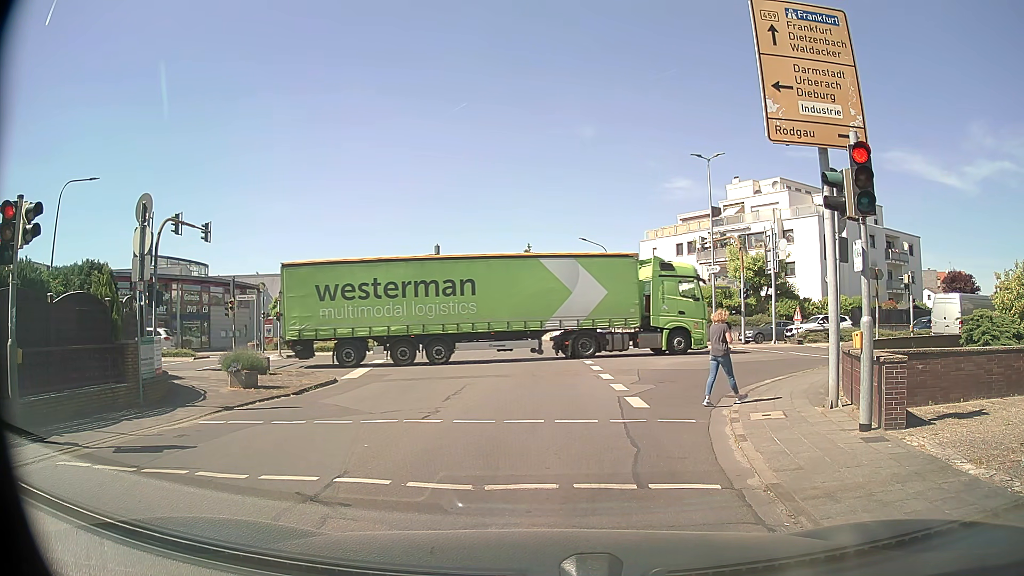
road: tertiary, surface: asphalt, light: Day
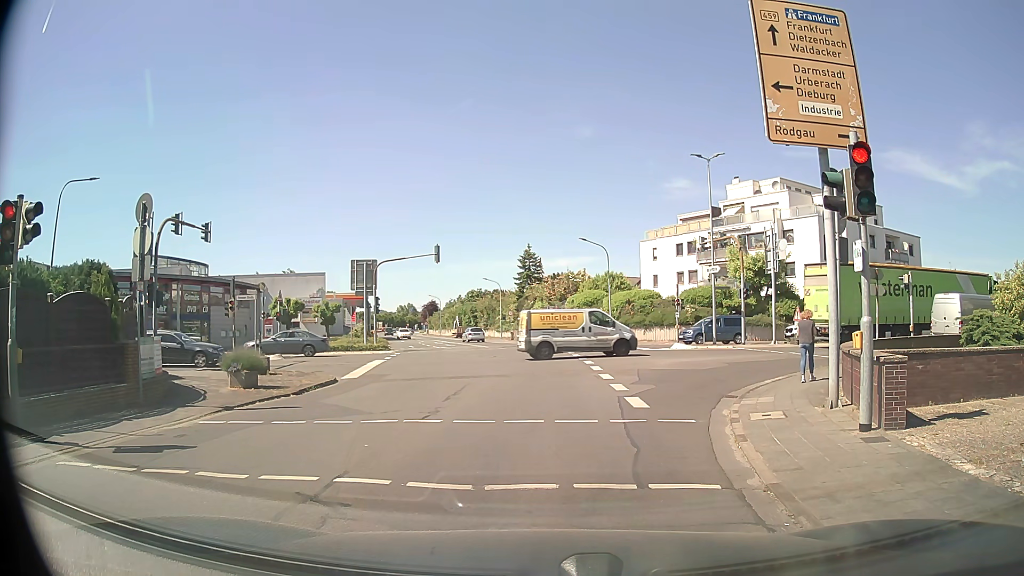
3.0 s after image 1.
(0.0, 0.0) m; 0°
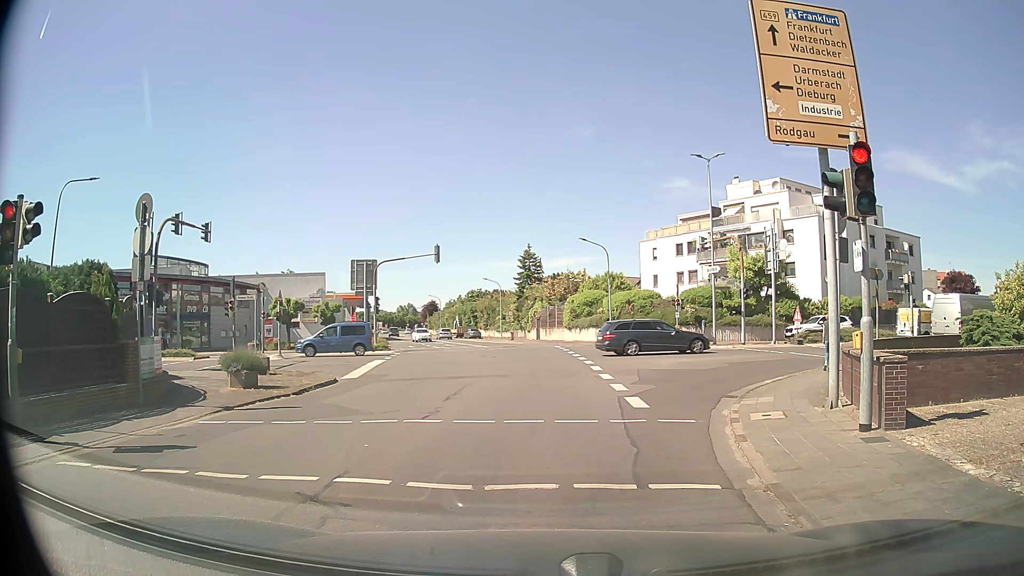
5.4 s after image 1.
(0.0, 0.0) m; 0°
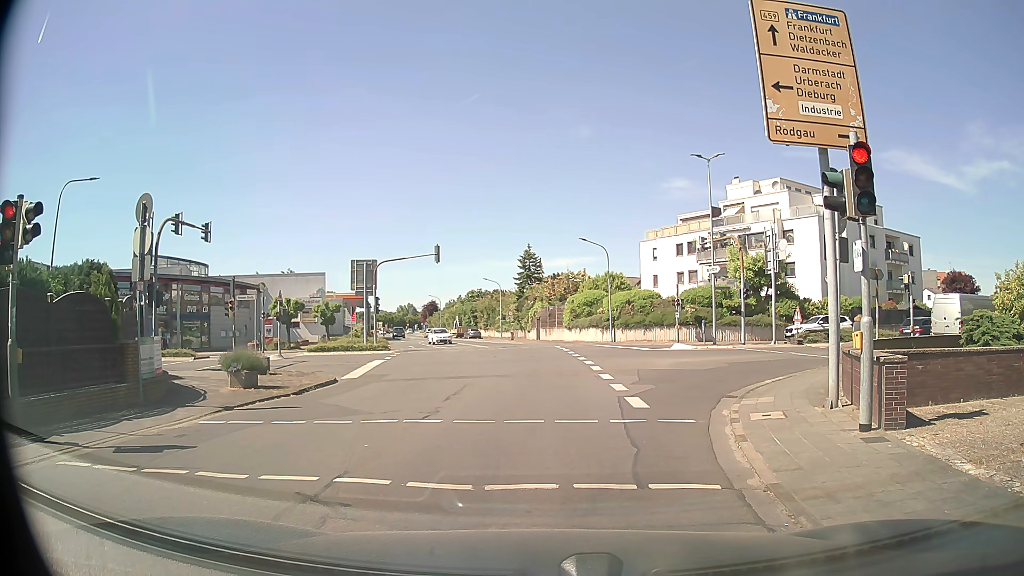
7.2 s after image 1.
(0.0, 0.0) m; 0°
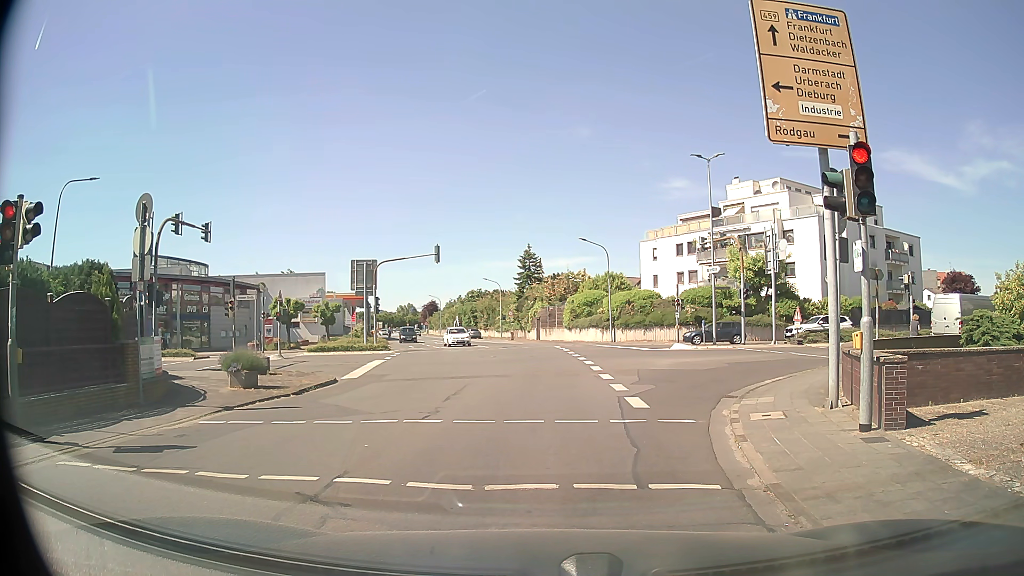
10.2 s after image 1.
(0.0, 0.0) m; 0°
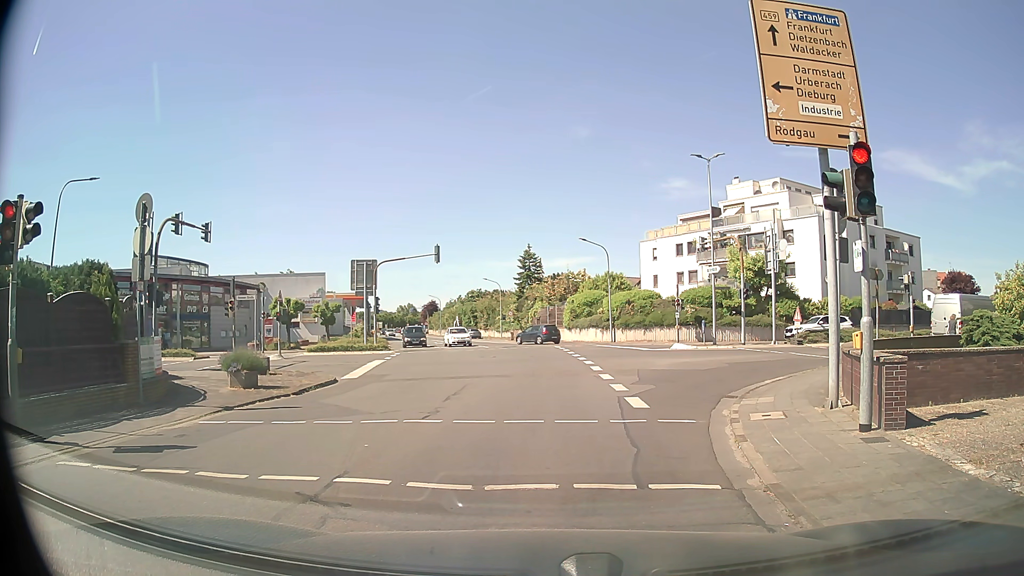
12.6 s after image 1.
(0.0, 0.0) m; 0°
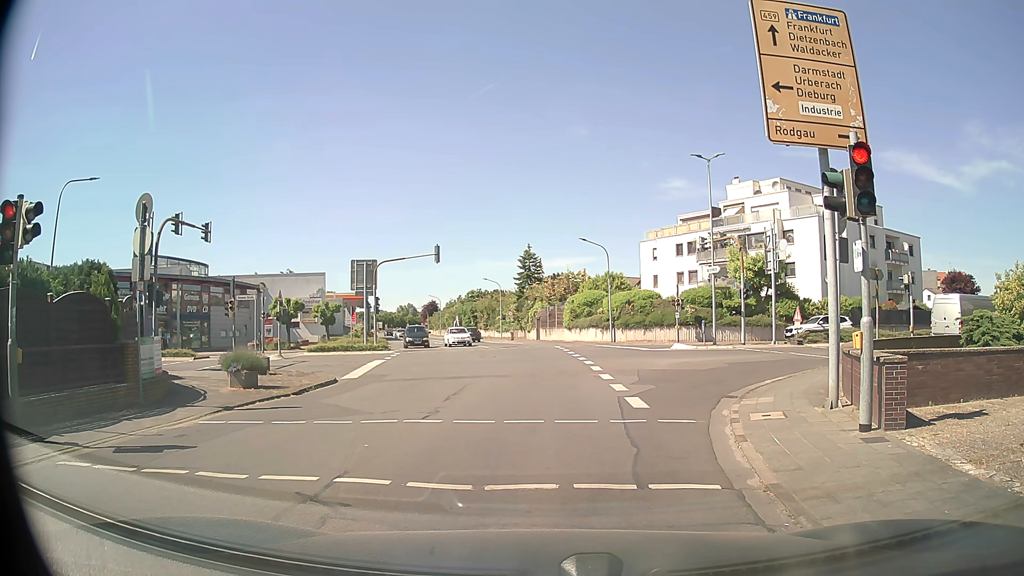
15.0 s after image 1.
(0.0, 0.0) m; 0°
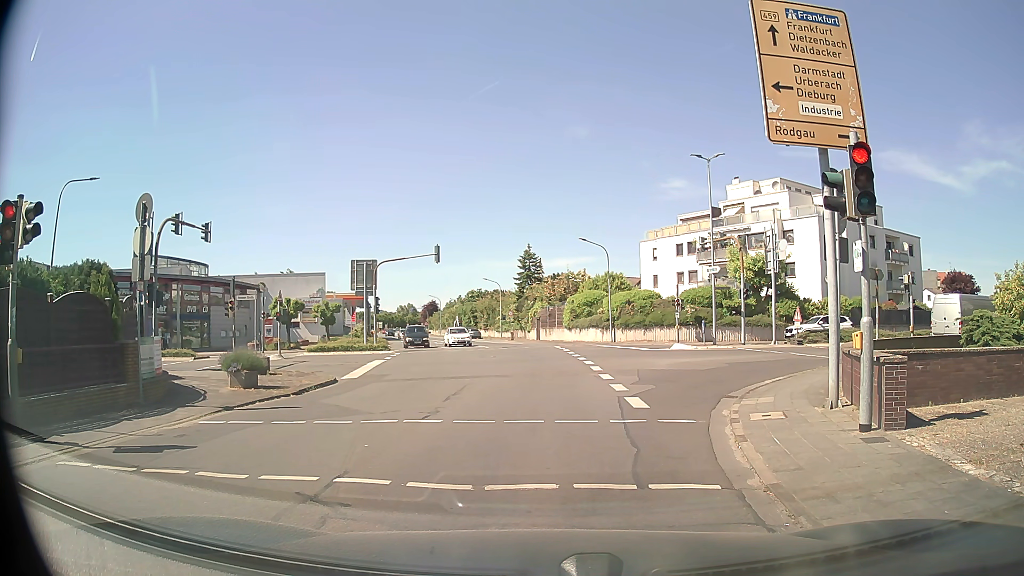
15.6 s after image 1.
(0.0, 0.0) m; 0°
(0, +10) (0, +20) (0, +30) (-1, +40) (-2, +50) (-4, +60) (-7, +69) (-9, +79) (-12, +89) (-14, +98) m
